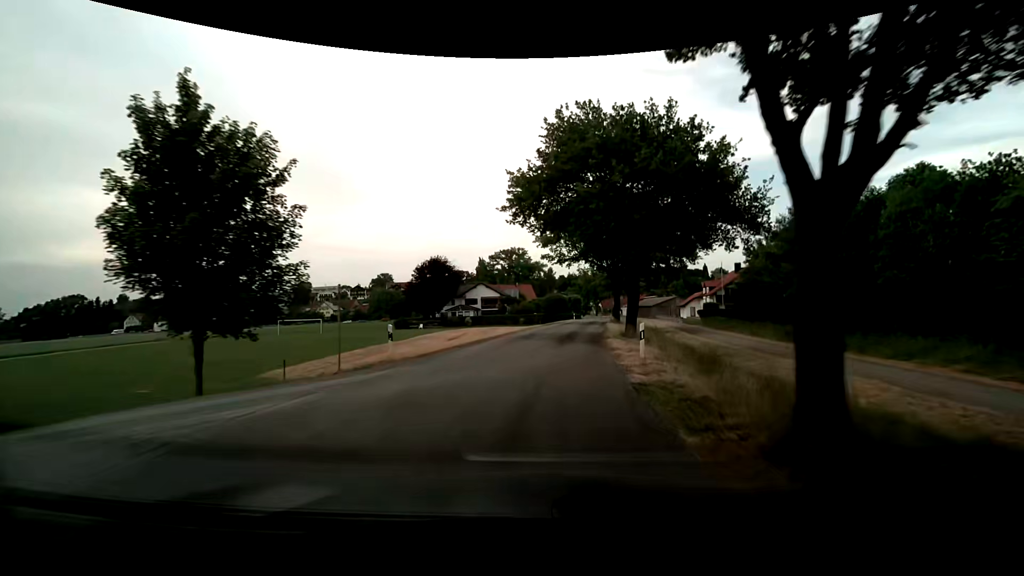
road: residential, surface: asphalt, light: Day
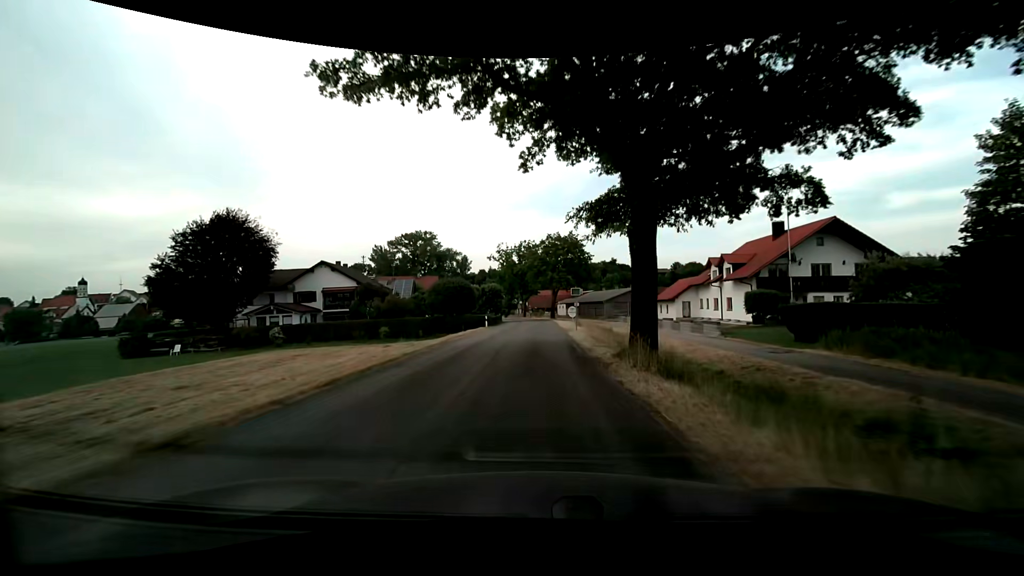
(+3.7, +42.8) m; +9°
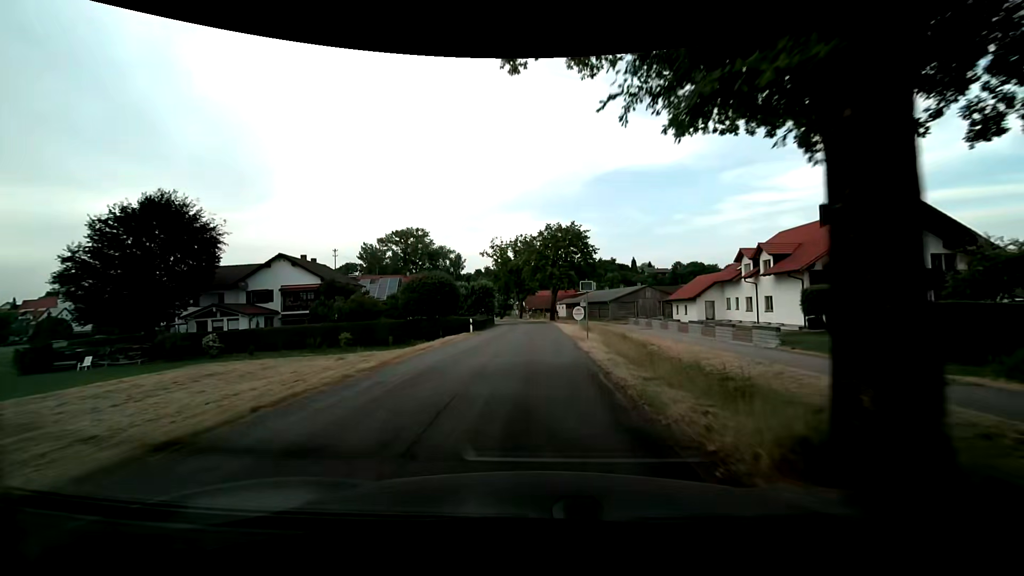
(0.0, +8.6) m; +1°
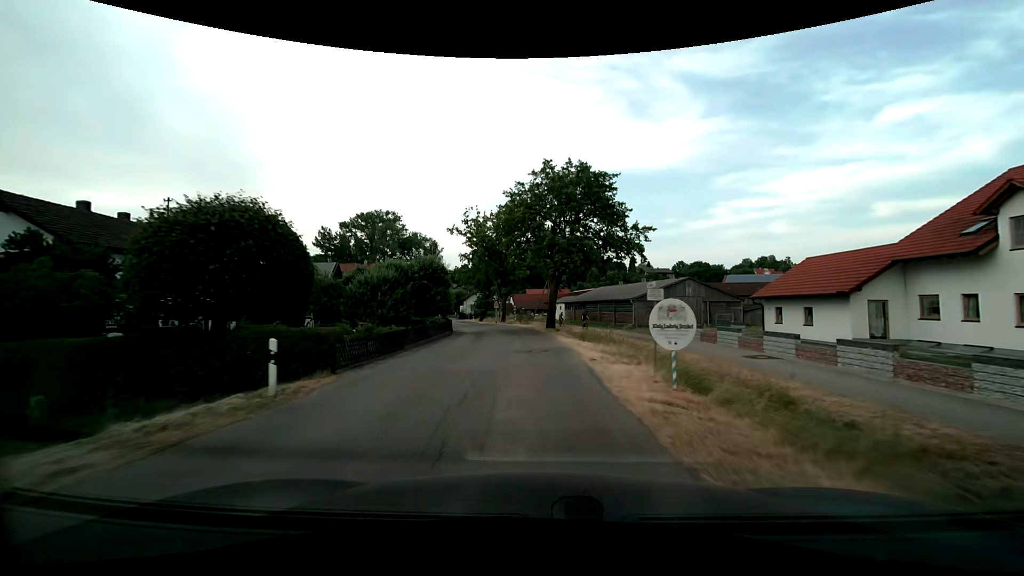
(+0.1, +25.1) m; 0°
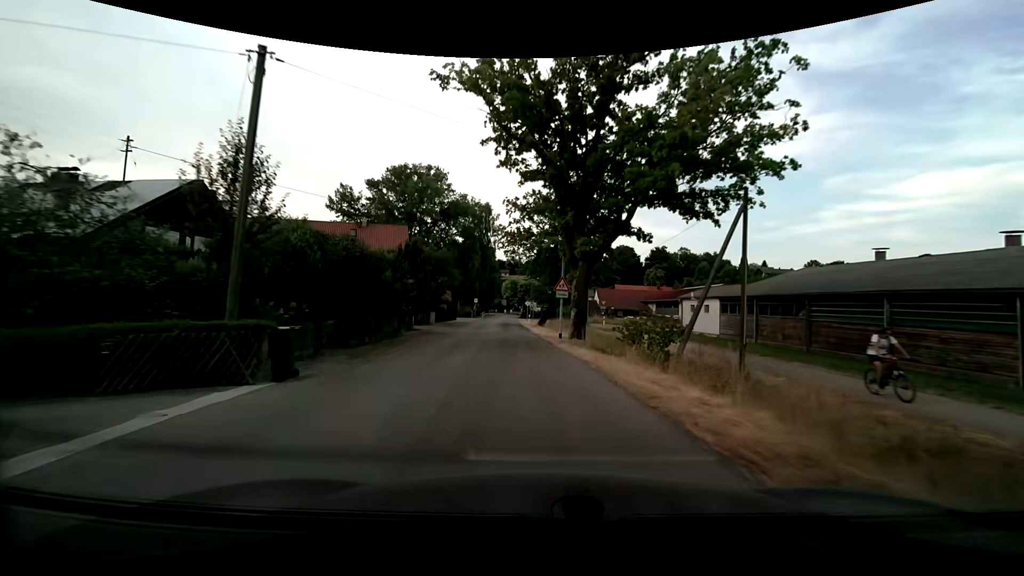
(-1.7, +40.4) m; -9°
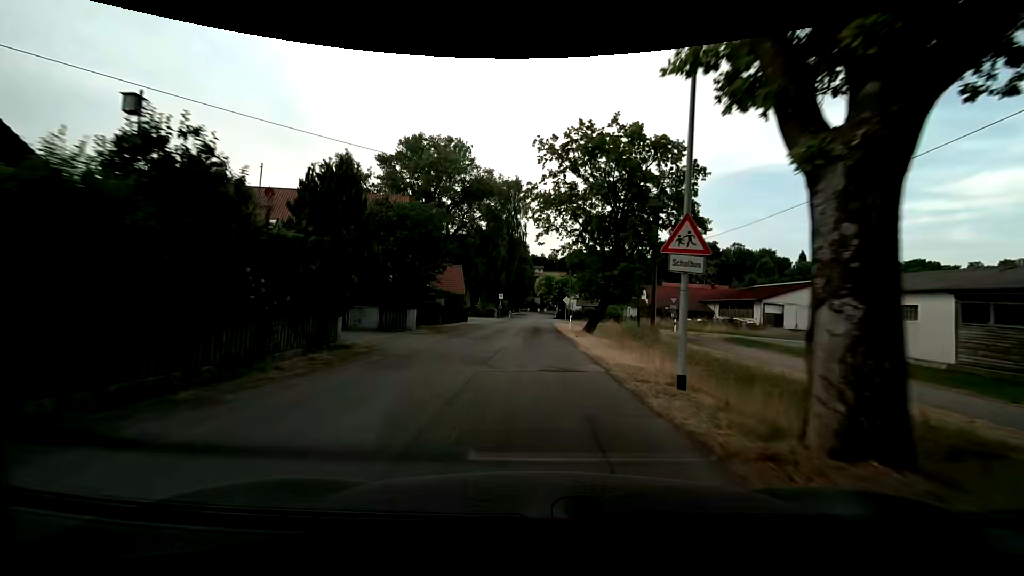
(-0.6, +16.1) m; -4°
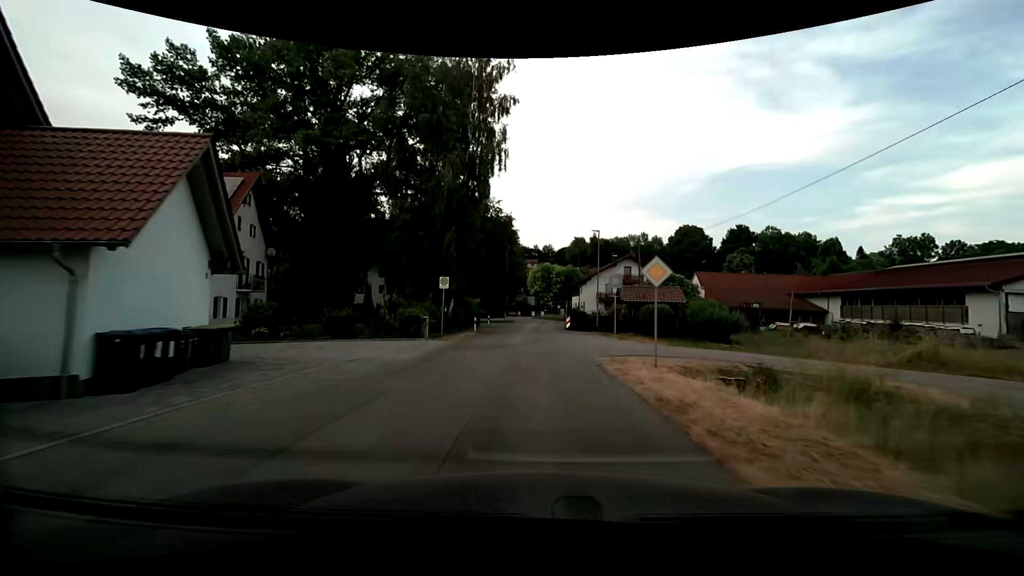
(-0.3, +39.3) m; 0°
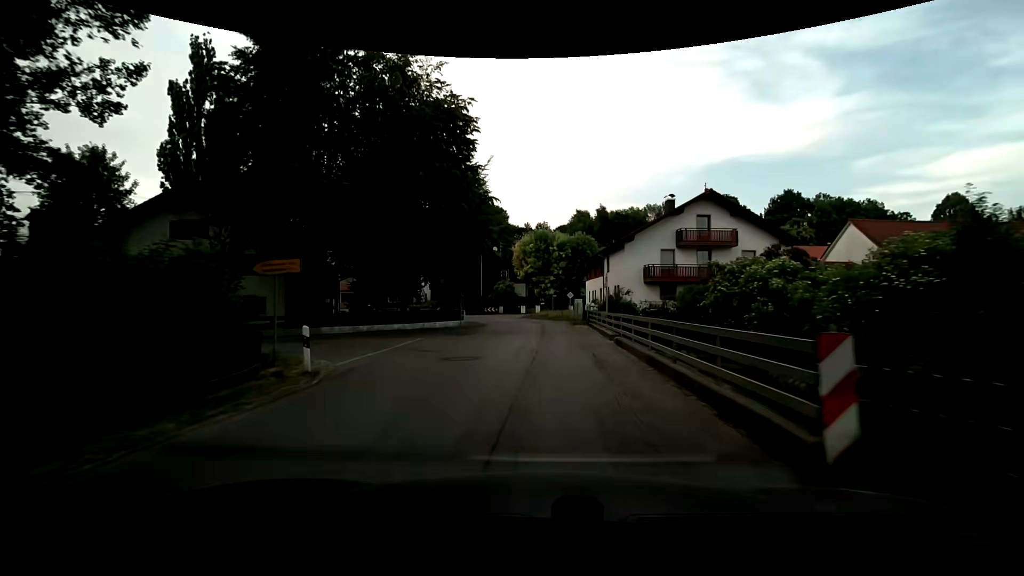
(+0.4, +37.5) m; +1°
(0, +10) (+1, +20) (+1, +30) (0, +40) (-2, +50) (-7, +58) (-15, +63) (-25, +65) (-35, +66) (-45, +67) m
